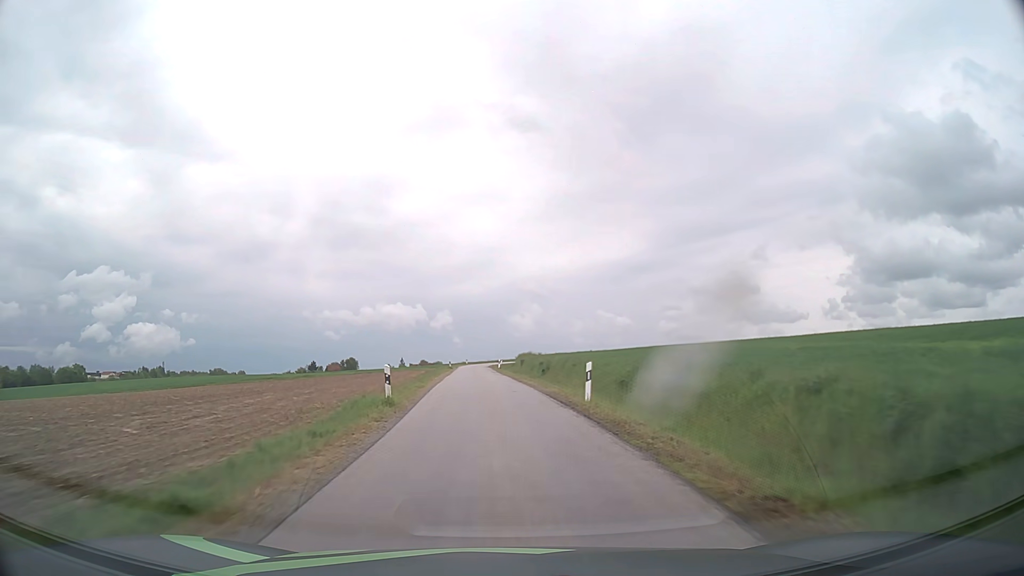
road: unclassified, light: Day
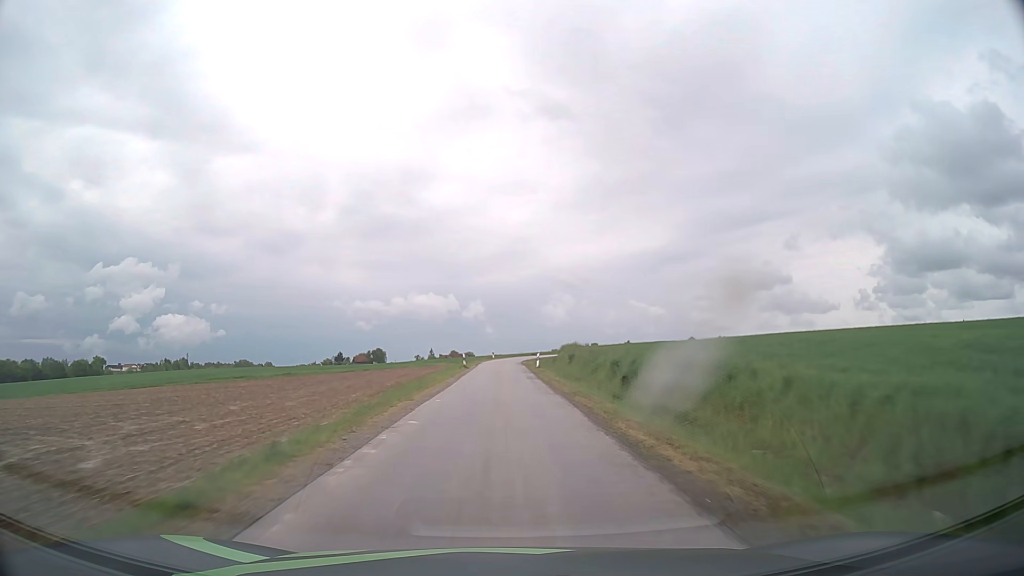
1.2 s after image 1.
(-0.6, +21.9) m; -3°
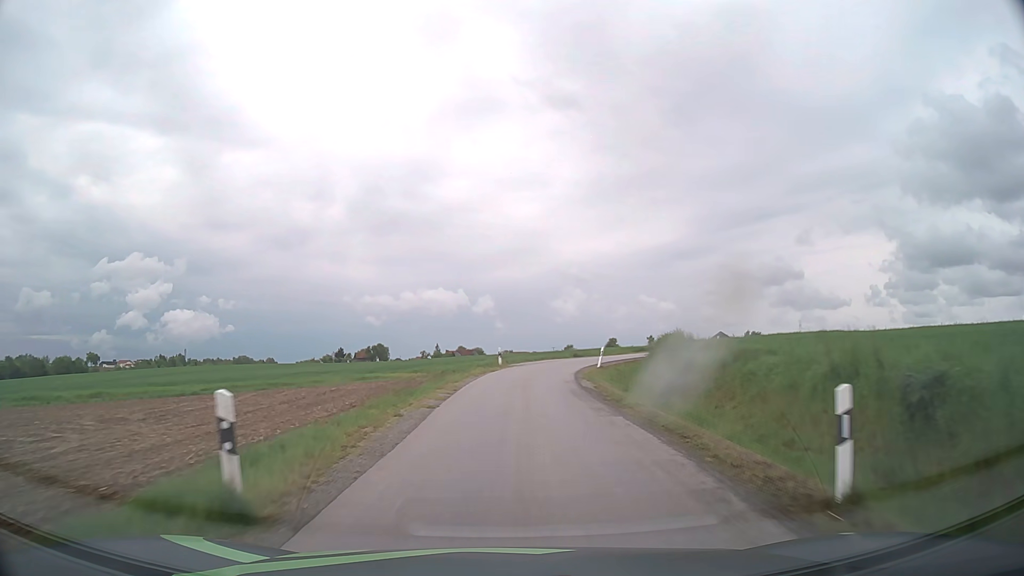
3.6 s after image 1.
(-0.6, +39.4) m; -1°
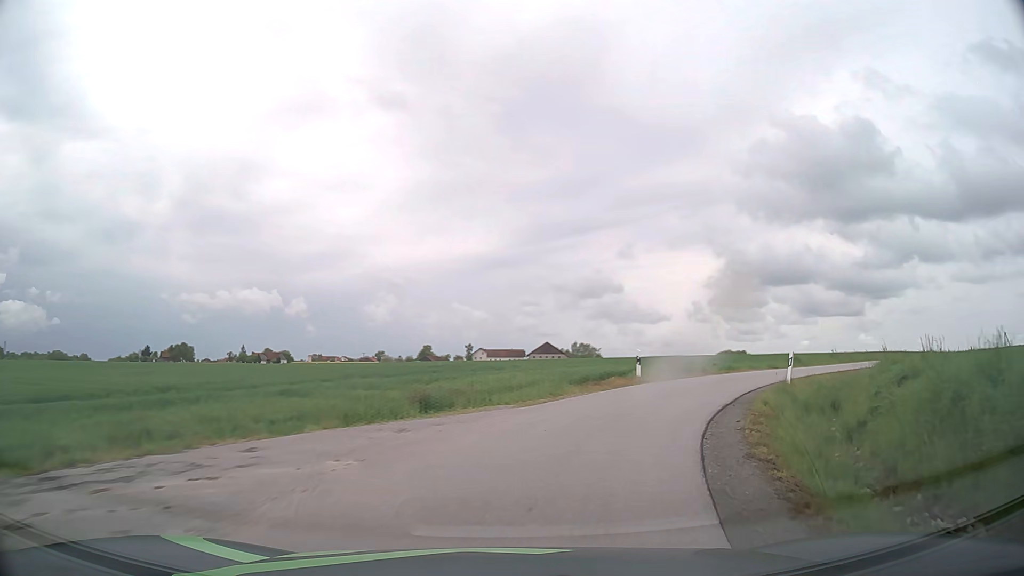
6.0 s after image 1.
(+2.0, +32.2) m; +15°
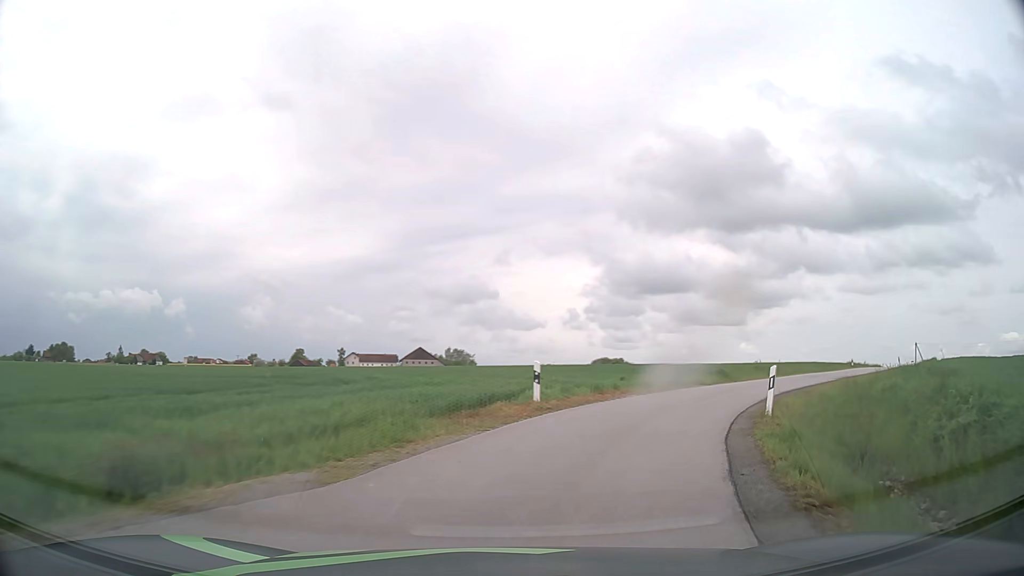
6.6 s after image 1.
(+0.6, +7.0) m; +10°
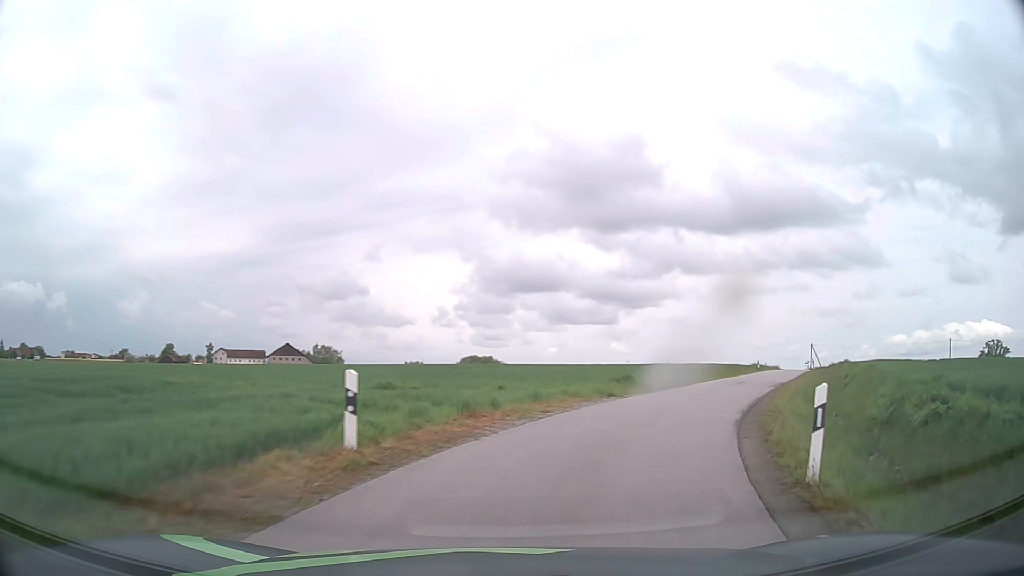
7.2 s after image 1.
(+0.7, +7.0) m; +11°
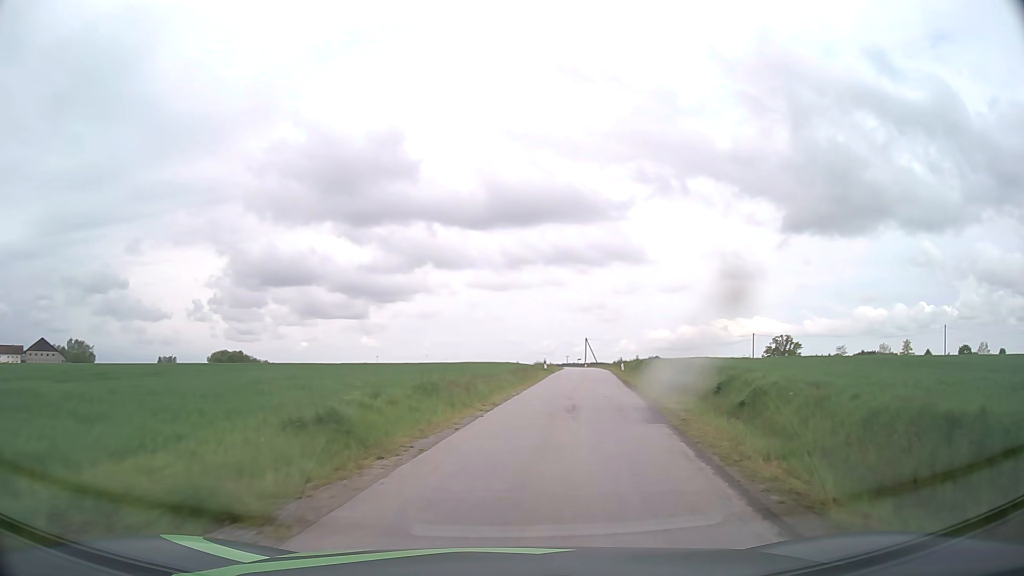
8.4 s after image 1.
(+2.8, +14.2) m; +22°
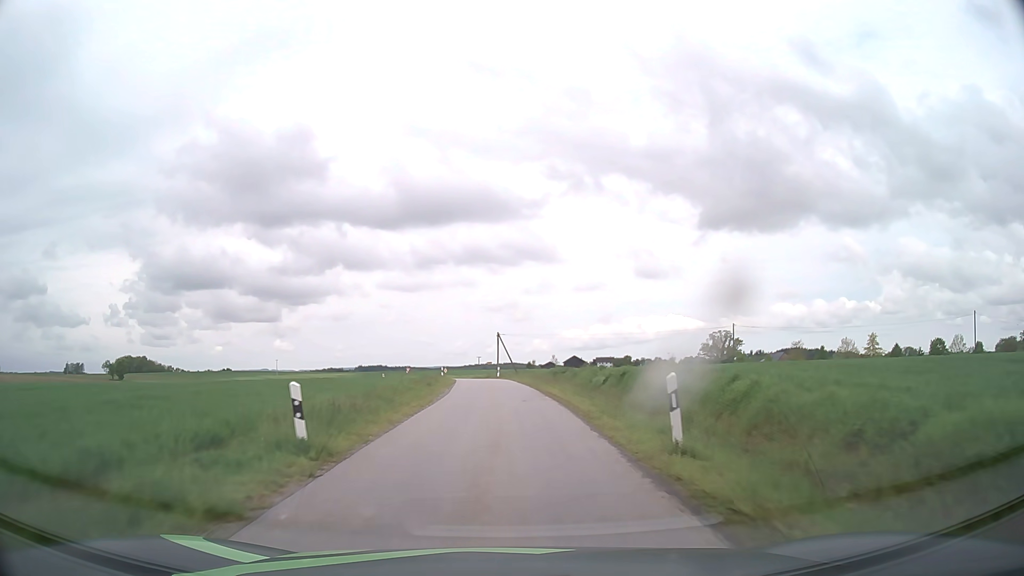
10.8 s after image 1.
(+4.0, +33.9) m; +8°
(0, +10) (0, +20) (-1, +30) (-1, +40) (-2, +50) (-3, +60) (-5, +70) (-7, +79) (-11, +89) (-17, +97) m
